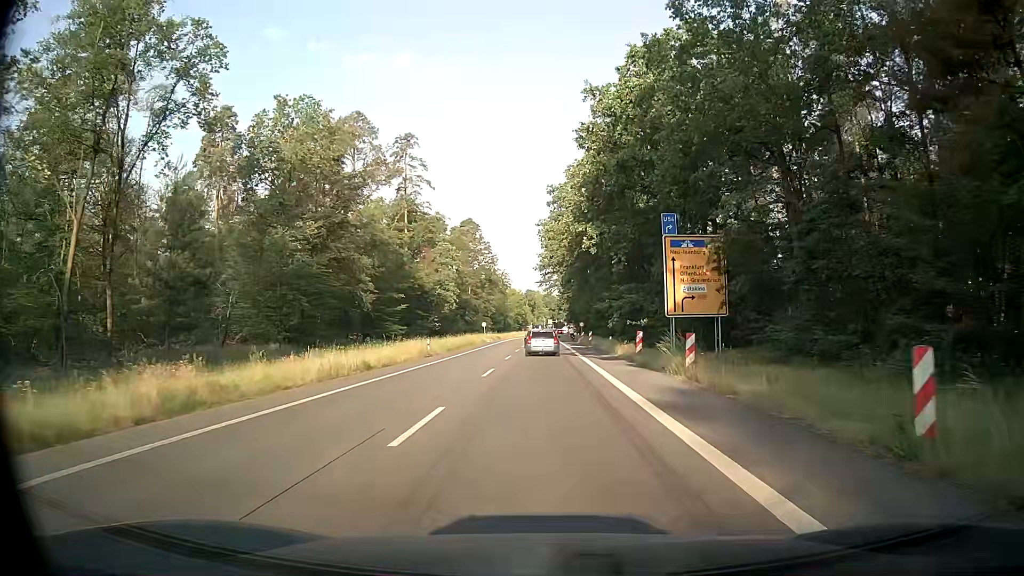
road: secondary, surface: asphalt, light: Day
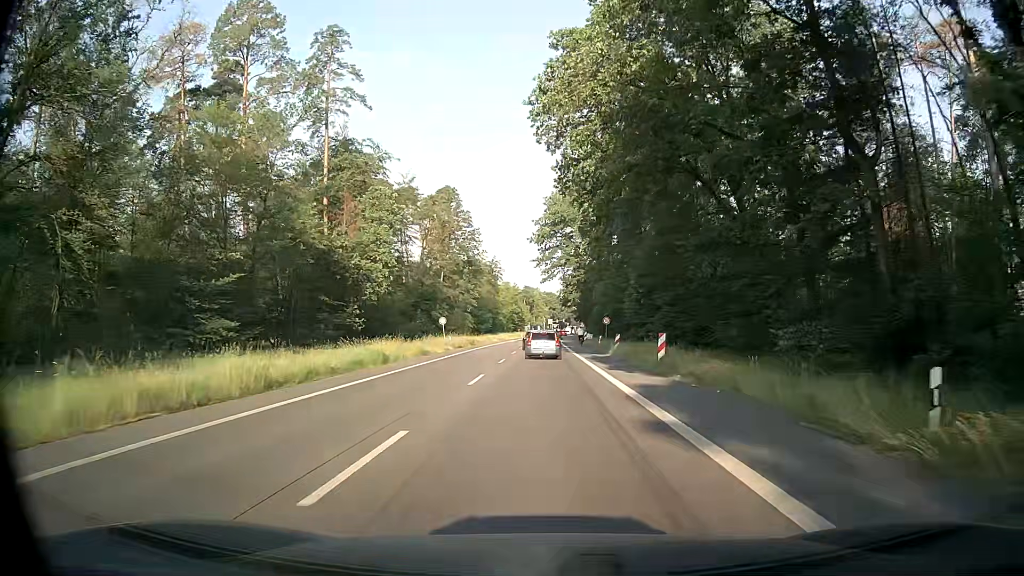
(-0.1, +38.1) m; 0°
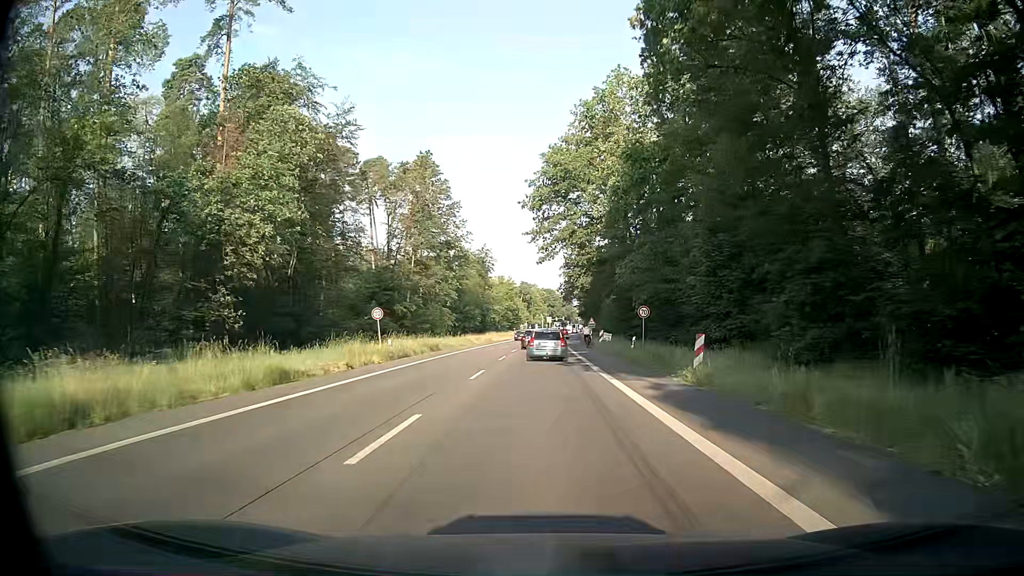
(0.0, +22.0) m; 0°
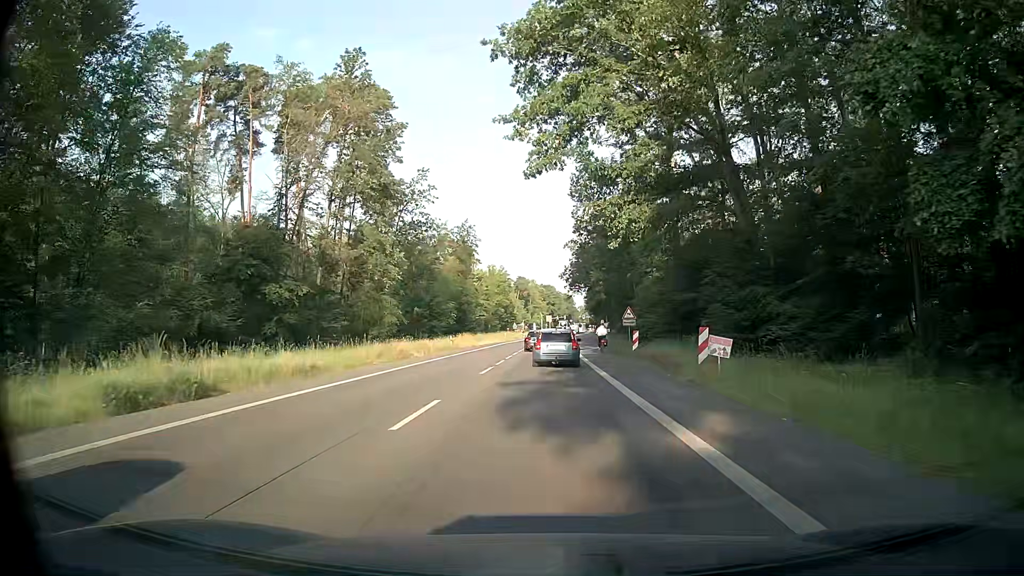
(-0.2, +33.0) m; -1°
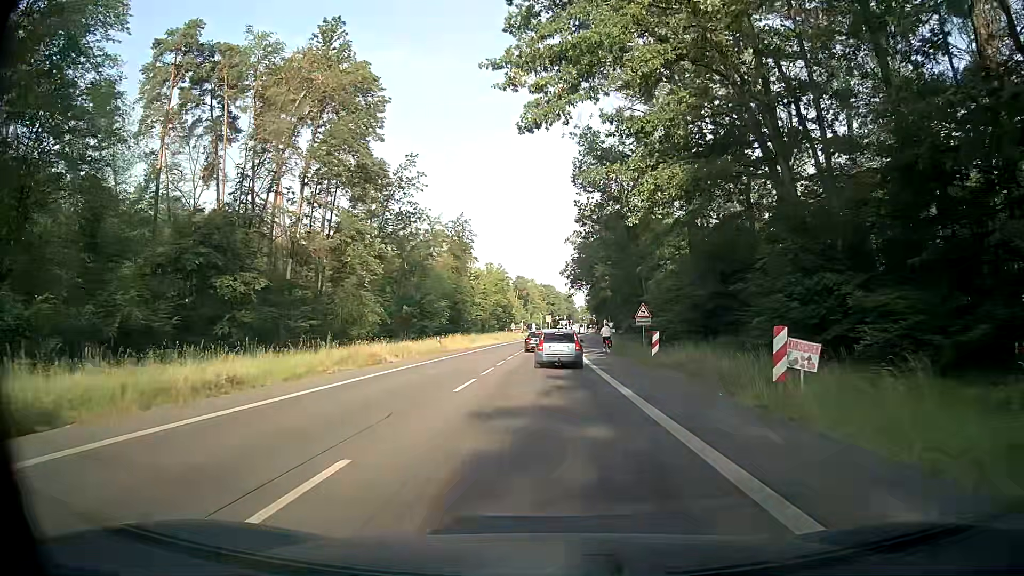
(+0.1, +6.1) m; +2°
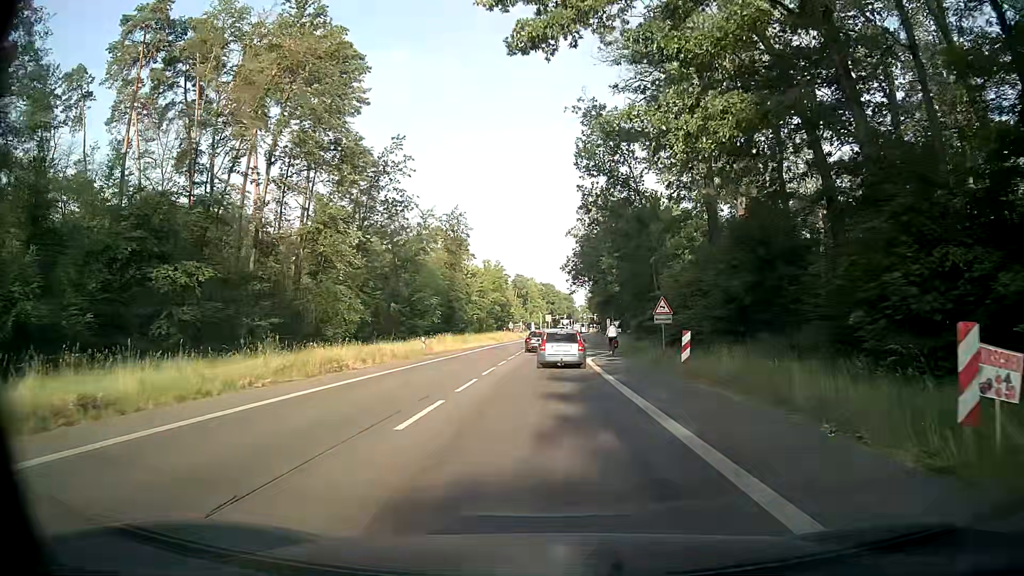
(-0.1, +5.9) m; -2°
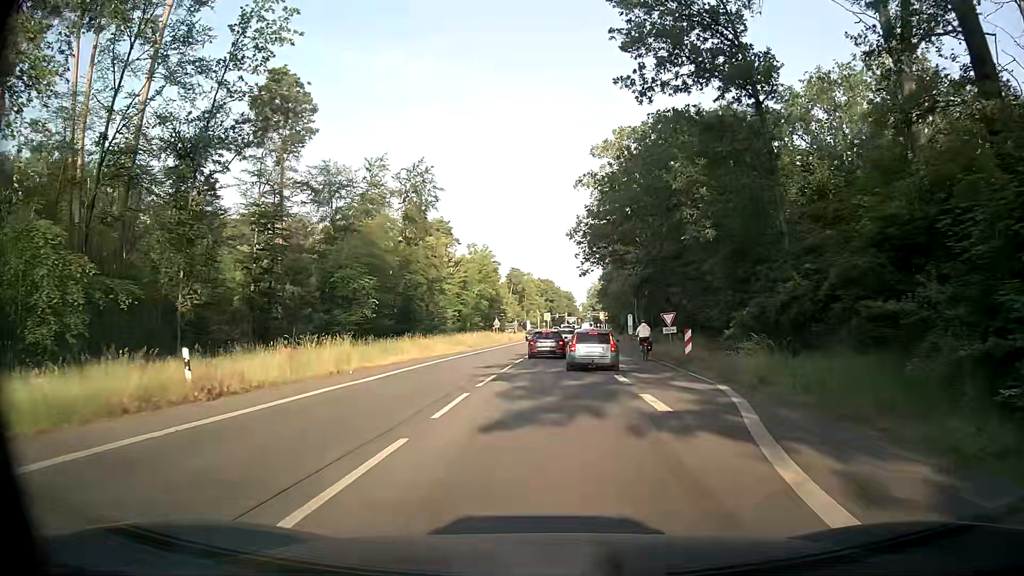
(+0.3, +28.3) m; +1°
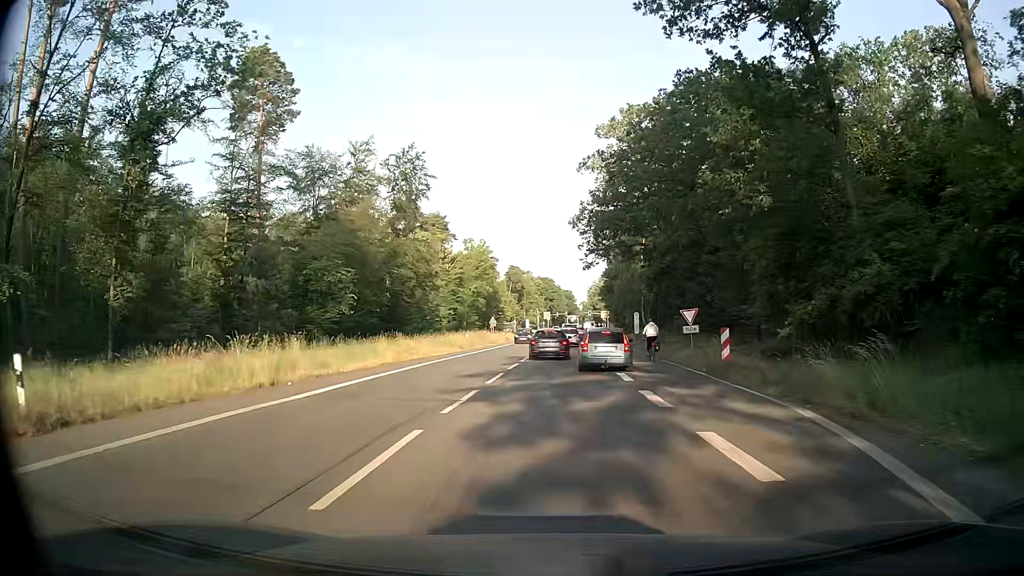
(0.0, +5.5) m; 0°
(0, +10) (0, +20) (0, +30) (+1, +40) (+1, +50) (+2, +60) (+2, +70) (+3, +80) (+3, +90) (+4, +100) m
